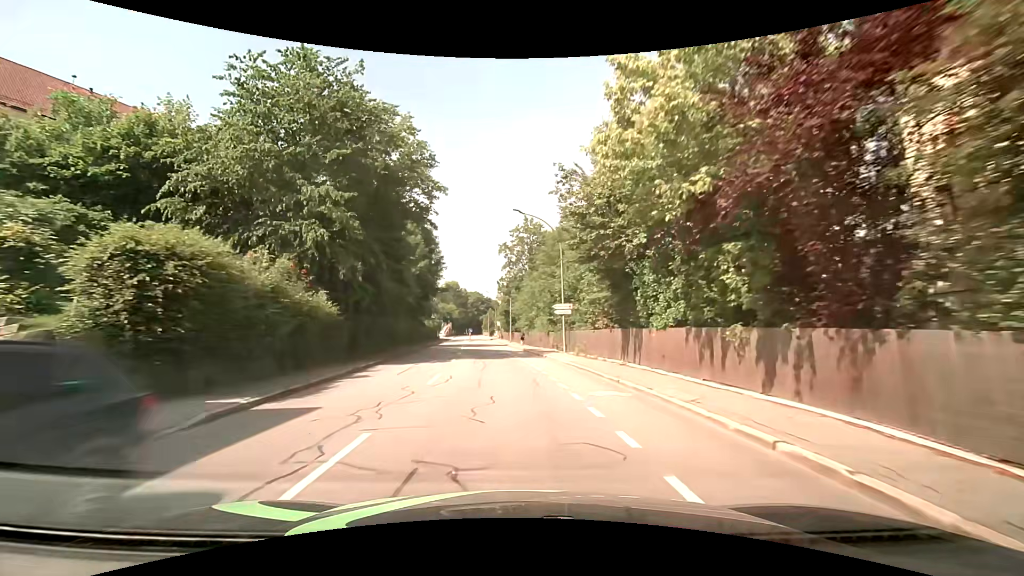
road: tertiary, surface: asphalt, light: Day
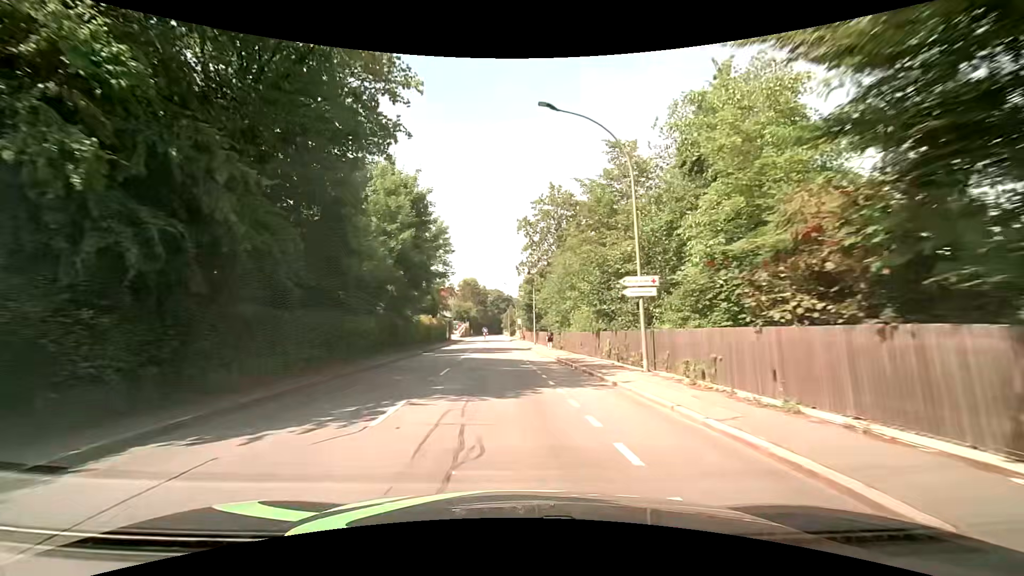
(-0.3, +14.5) m; -2°
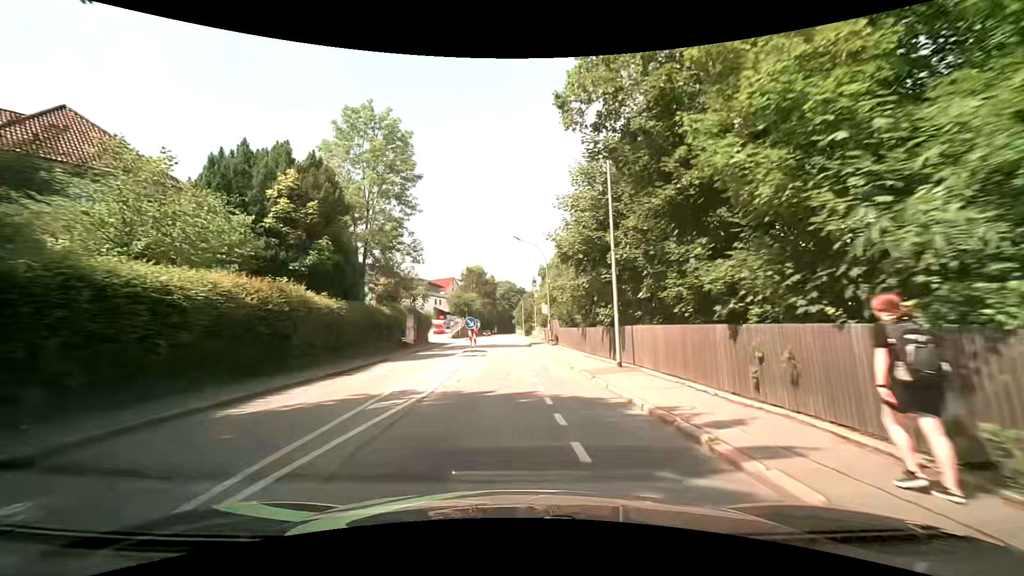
(-1.0, +36.1) m; -1°
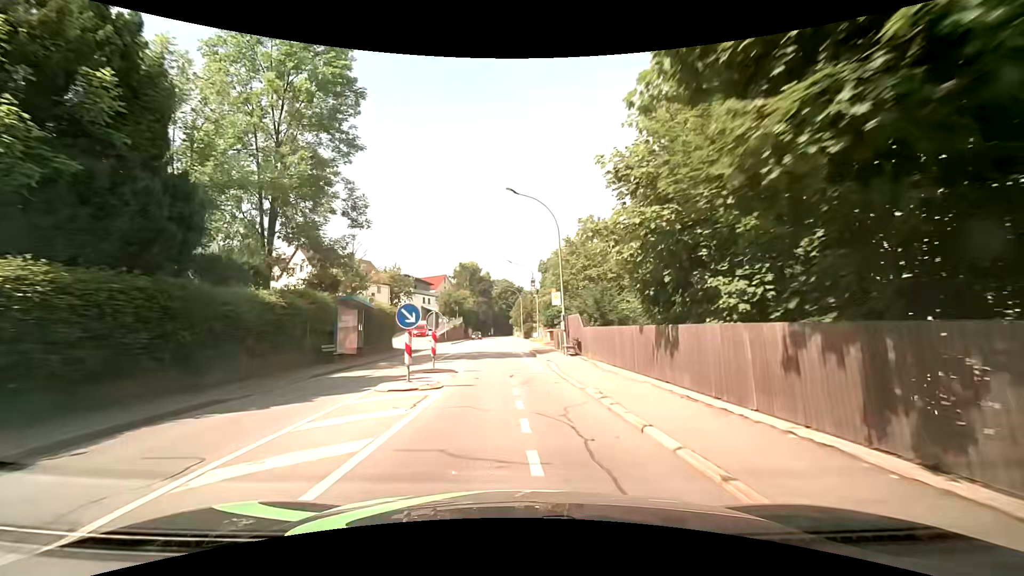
(+0.1, +14.5) m; 0°
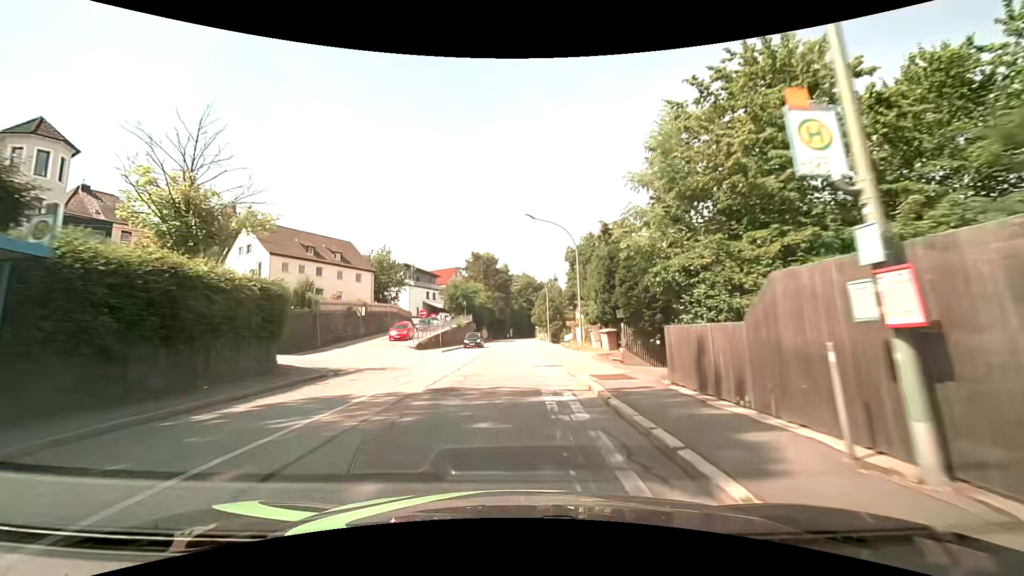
(-0.4, +21.8) m; -2°
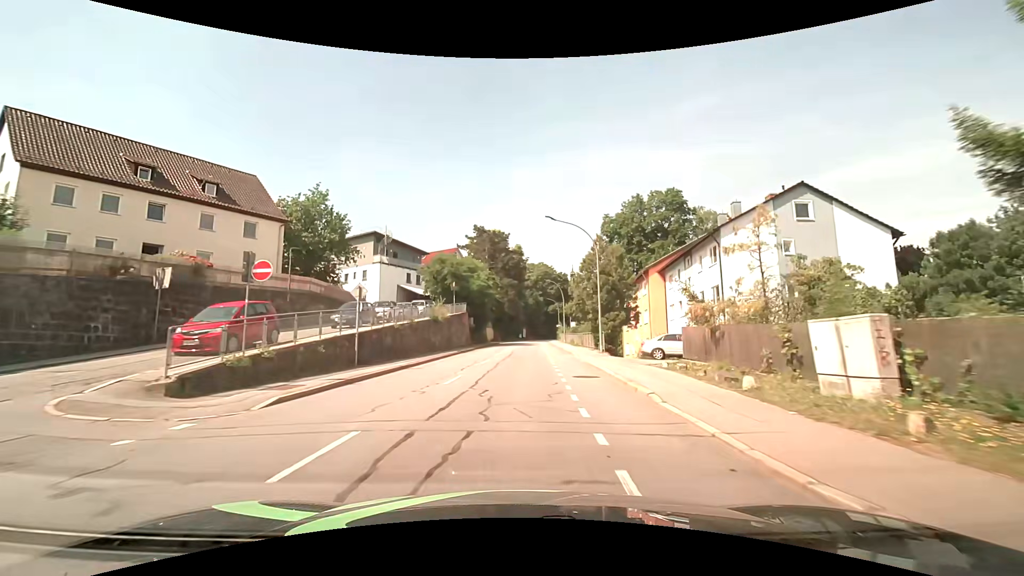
(-0.7, +30.0) m; -2°
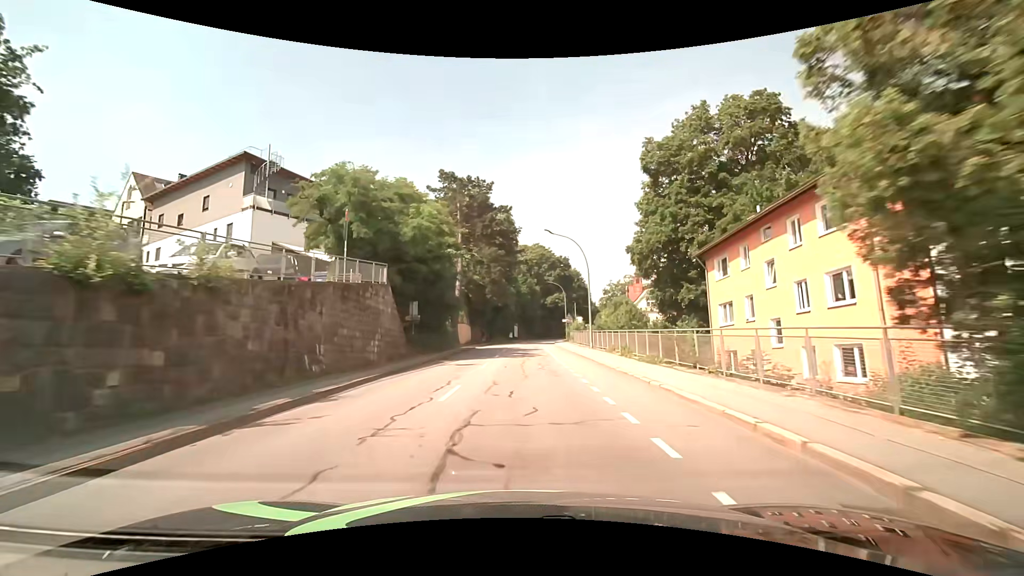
(+0.3, +30.8) m; +1°
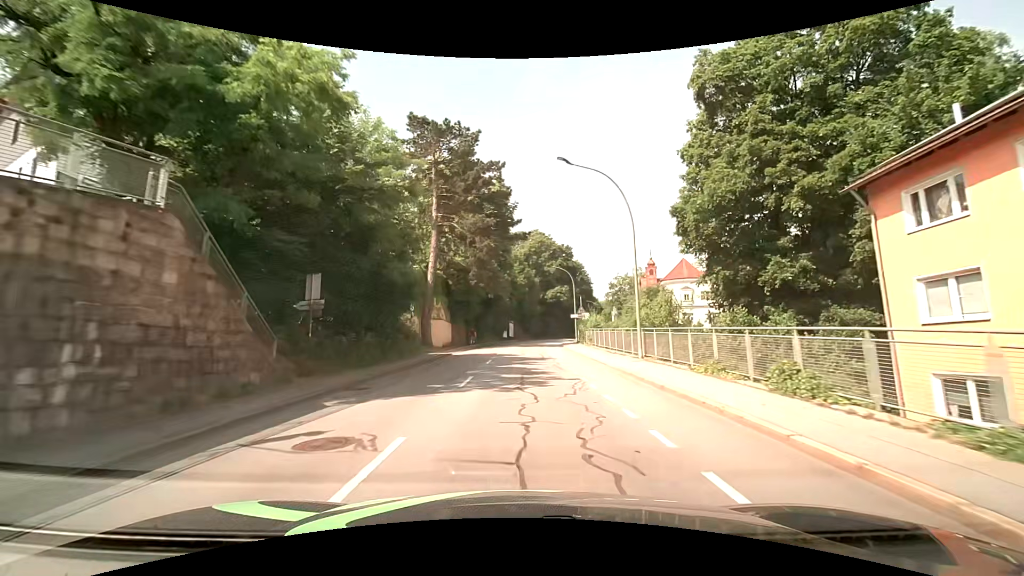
(+0.1, +15.5) m; +1°
(0, +10) (0, +20) (0, +30) (0, +40) (0, +50) (+1, +60) (+3, +70) (+4, +80) (+6, +90) (+9, +99) m
